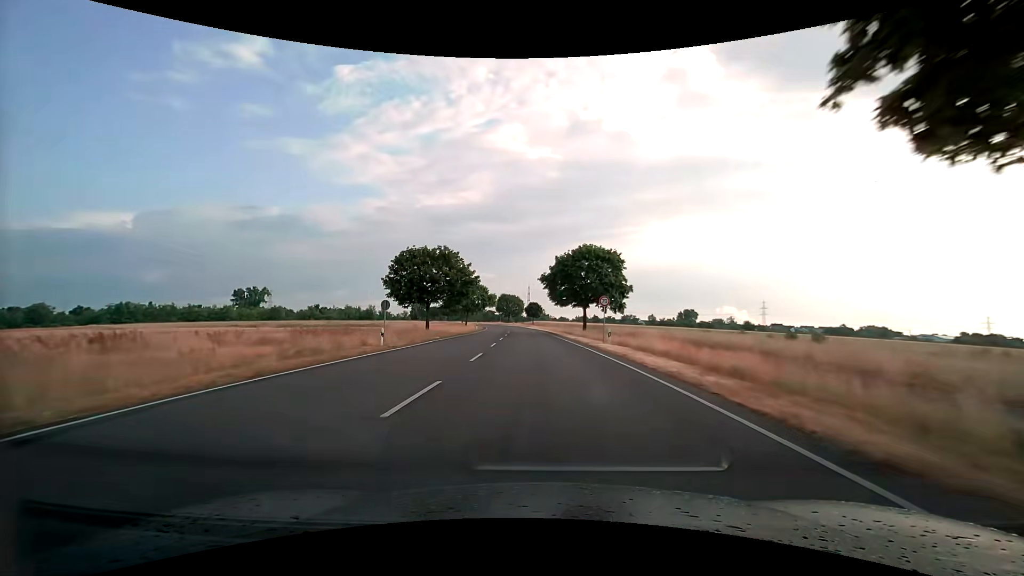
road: secondary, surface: asphalt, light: Day
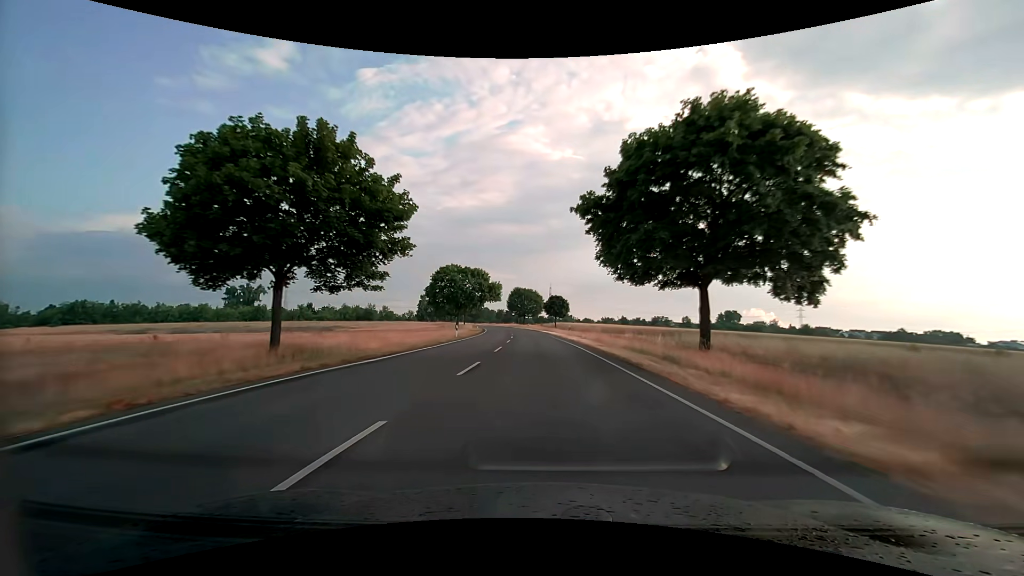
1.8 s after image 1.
(-0.5, +33.5) m; -2°
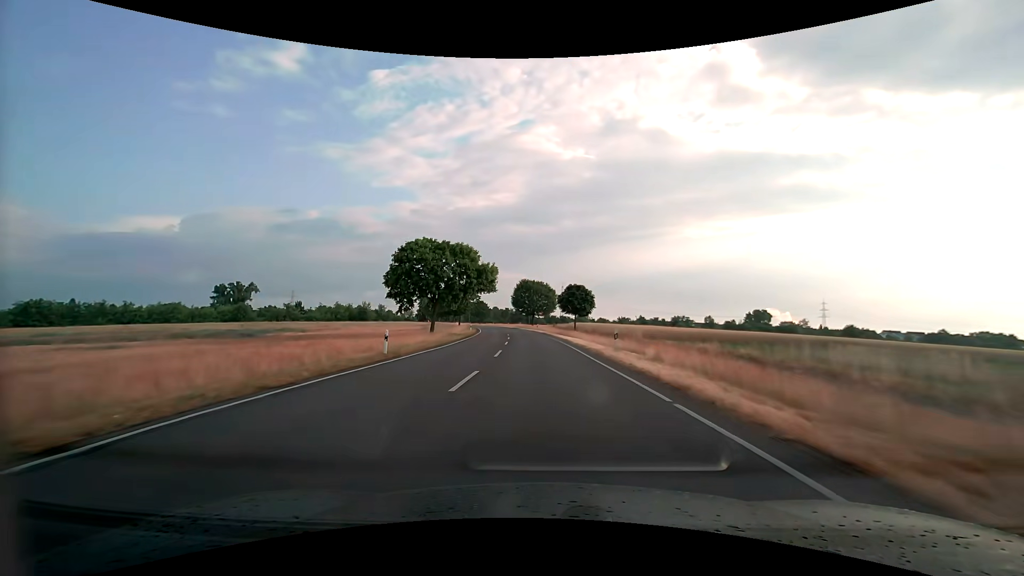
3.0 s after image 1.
(-0.3, +22.3) m; -1°
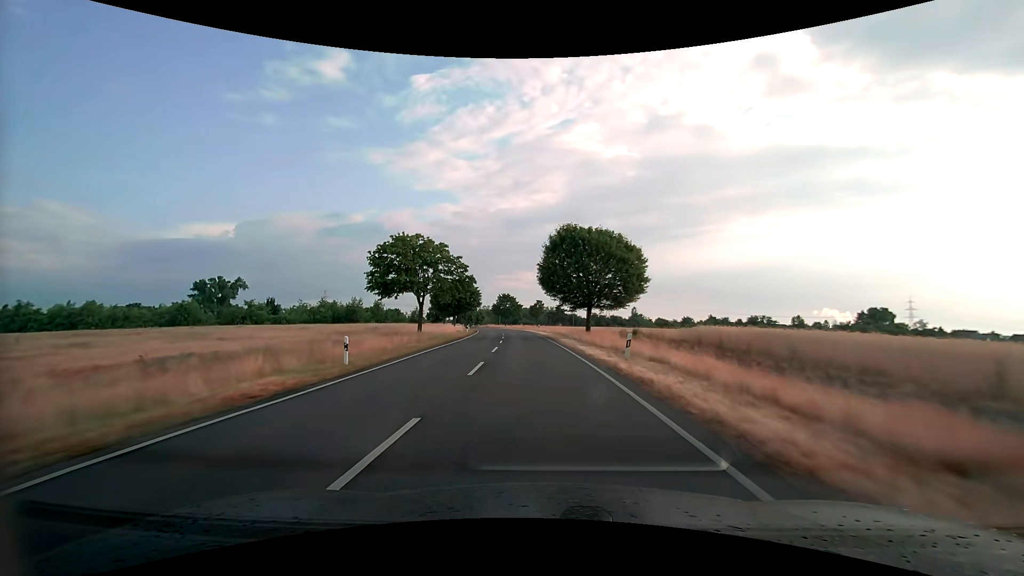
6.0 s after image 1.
(-2.5, +54.7) m; -5°
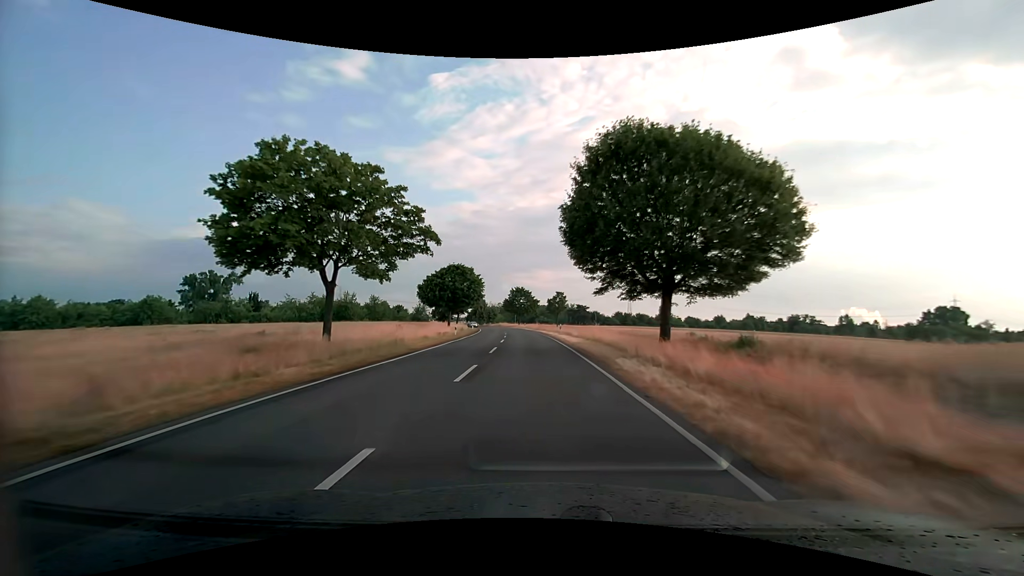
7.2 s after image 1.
(-0.4, +21.3) m; -2°
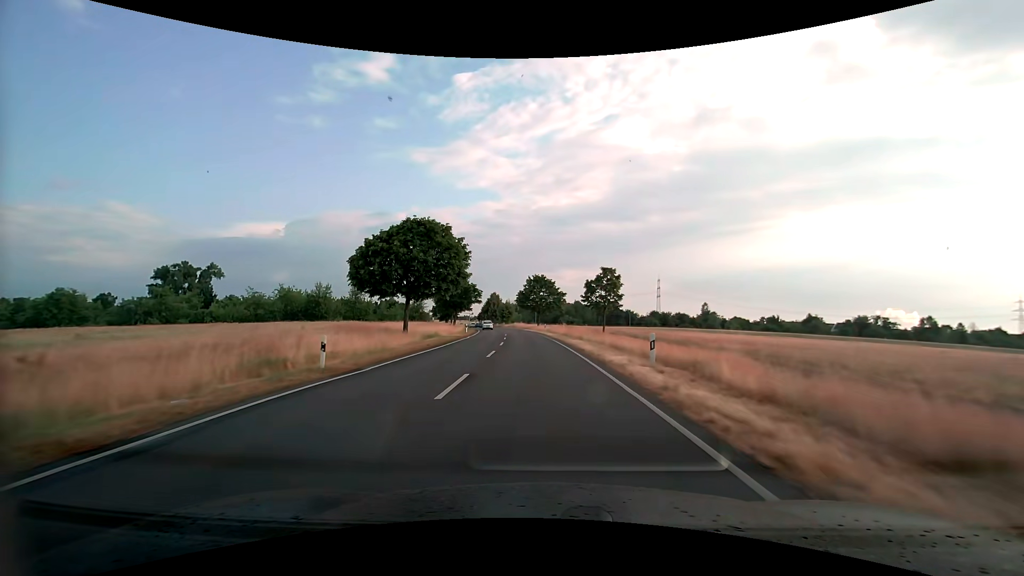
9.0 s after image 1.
(-0.8, +31.2) m; -2°
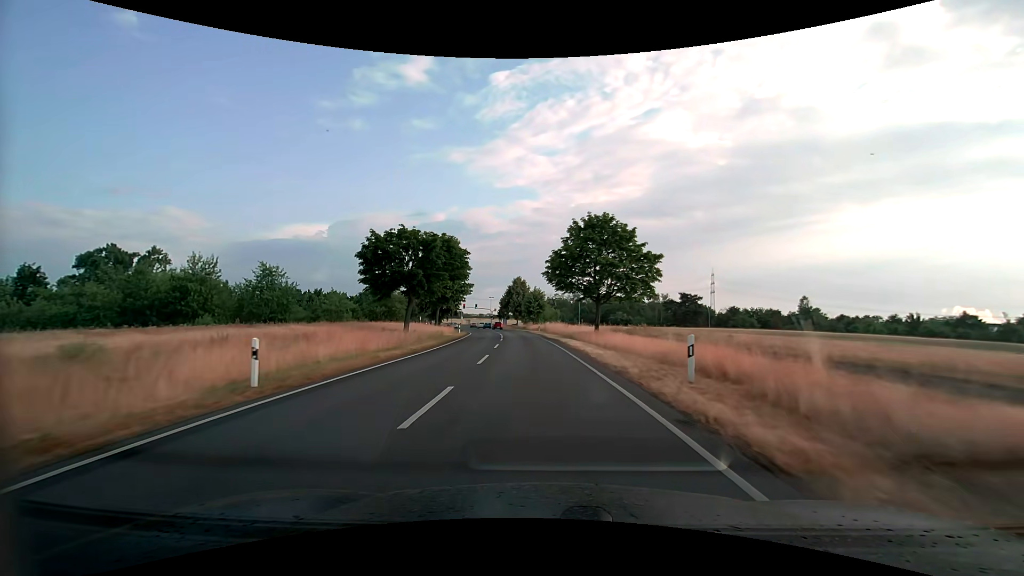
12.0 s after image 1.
(-2.1, +50.5) m; -5°
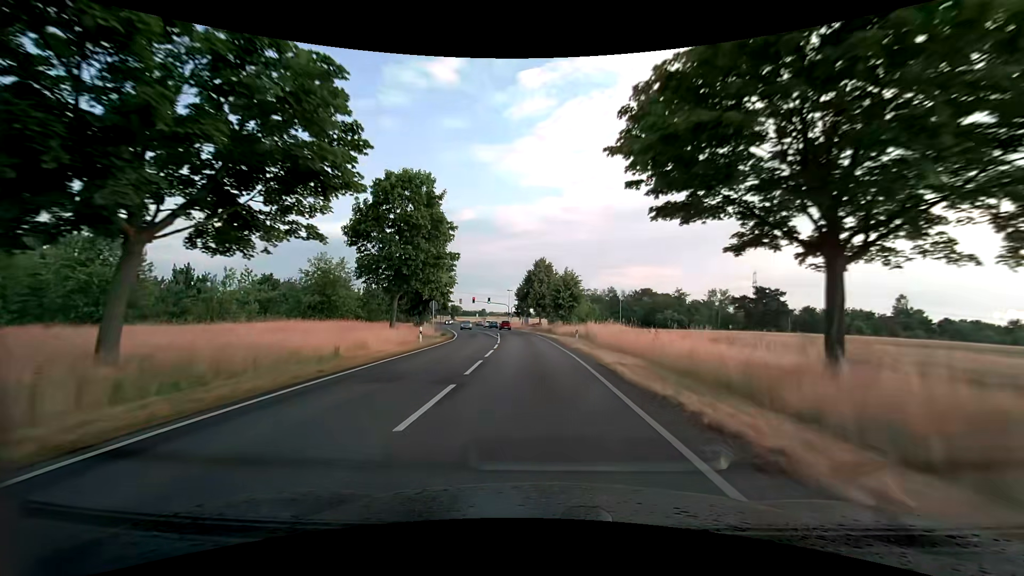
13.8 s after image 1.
(-0.8, +29.6) m; -3°
(0, +10) (0, +20) (-1, +30) (-2, +40) (-2, +50) (-3, +60) (-5, +70) (-6, +80) (-8, +90) (-10, +99) m
